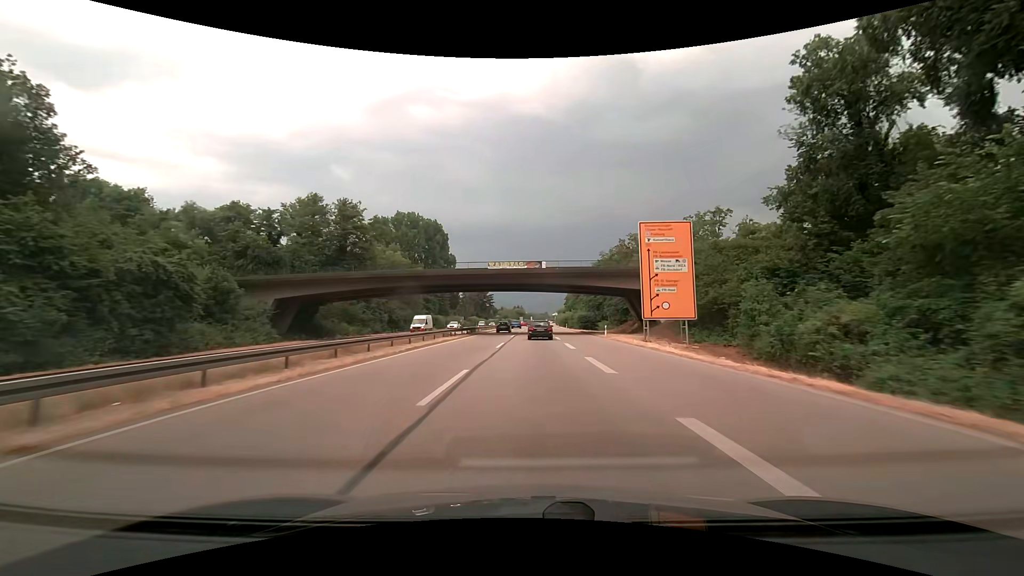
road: trunk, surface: asphalt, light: Day
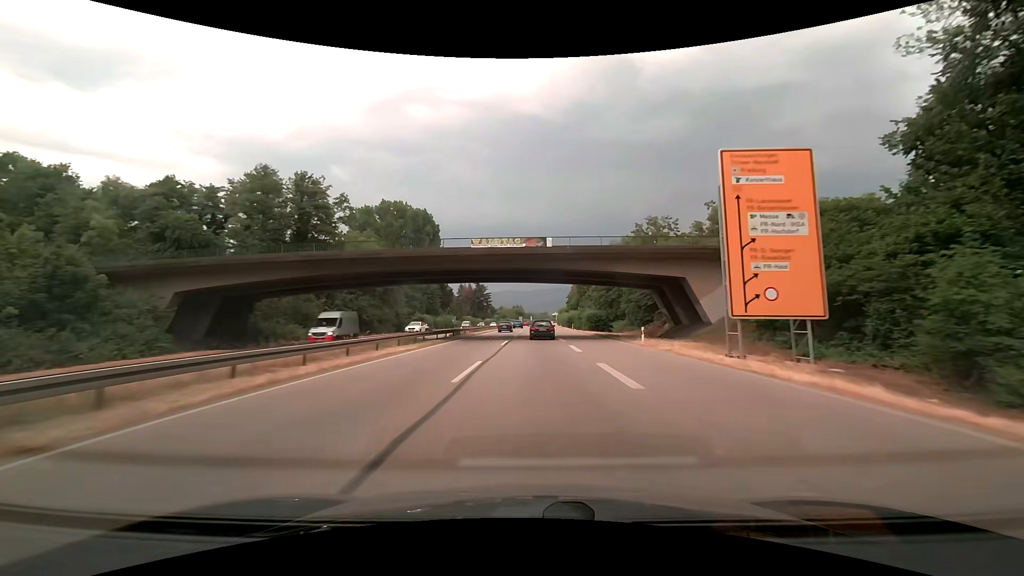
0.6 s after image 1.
(0.0, +15.0) m; 0°
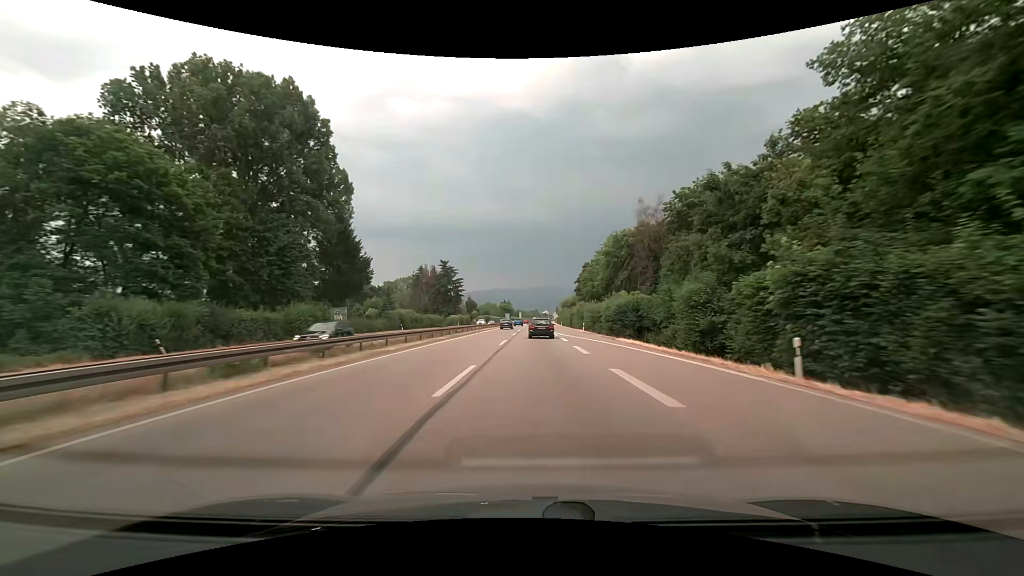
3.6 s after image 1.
(+0.6, +74.4) m; +1°
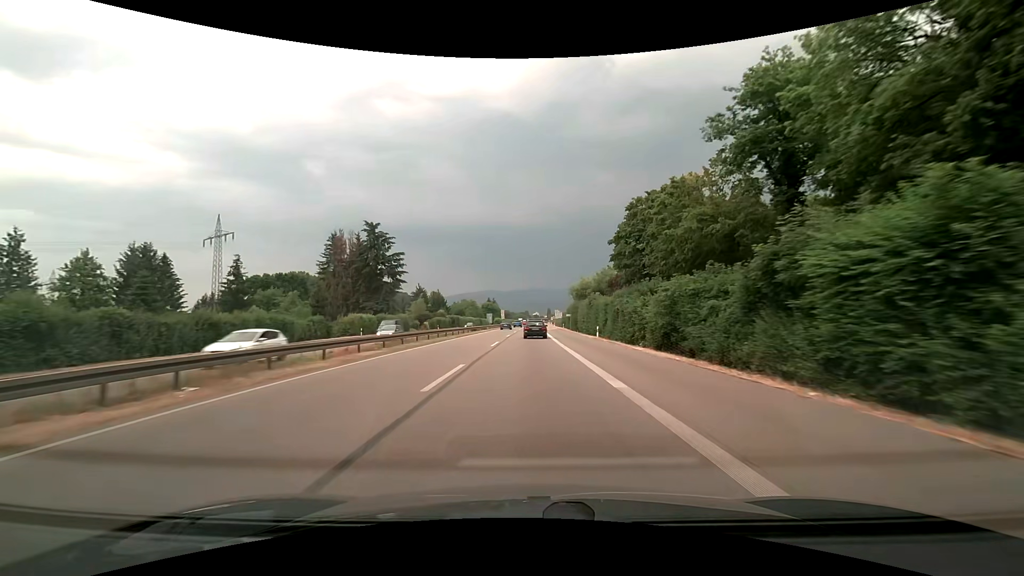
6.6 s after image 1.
(+1.0, +71.2) m; +1°
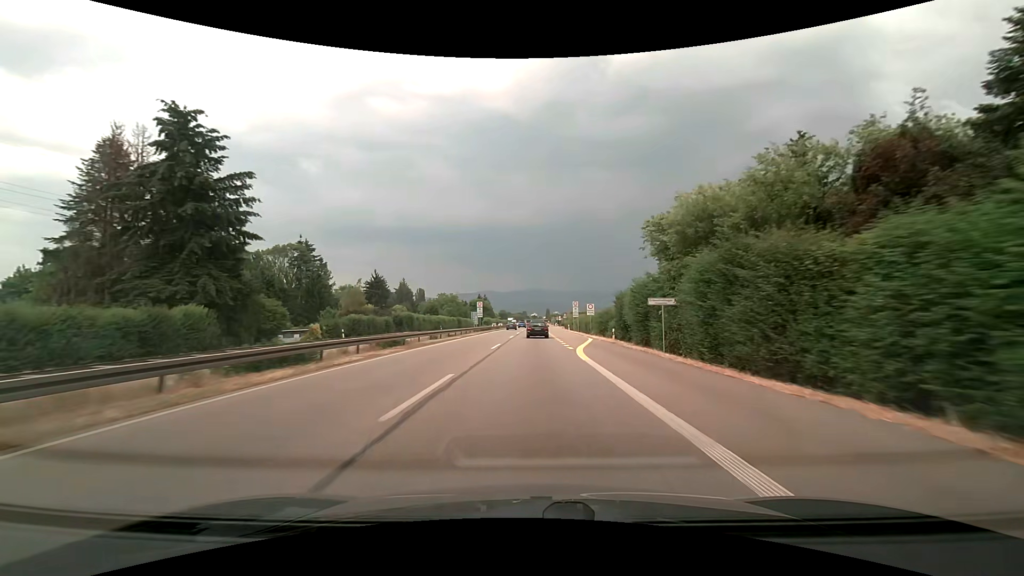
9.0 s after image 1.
(+0.4, +57.0) m; 0°
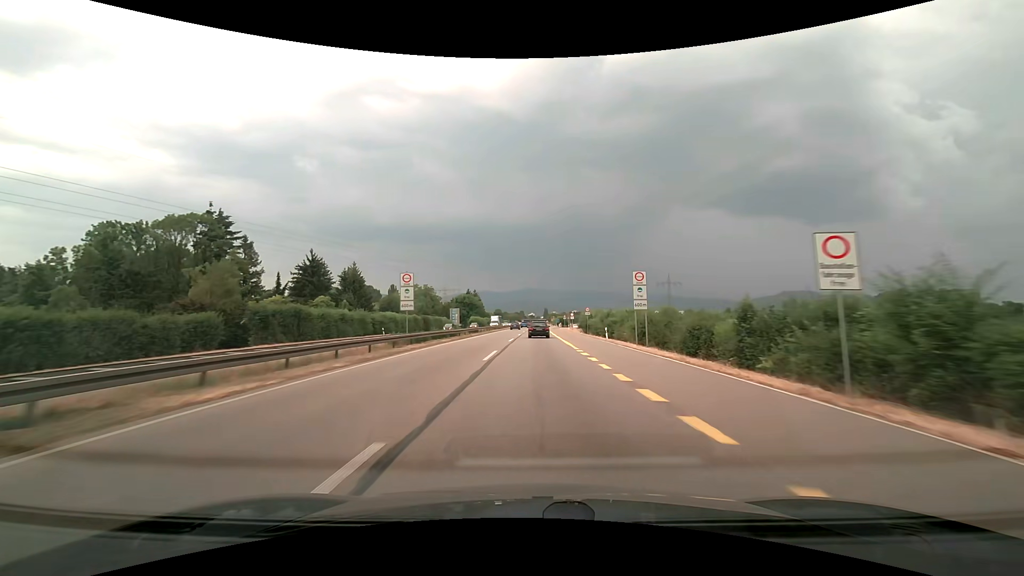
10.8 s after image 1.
(+0.1, +43.3) m; 0°
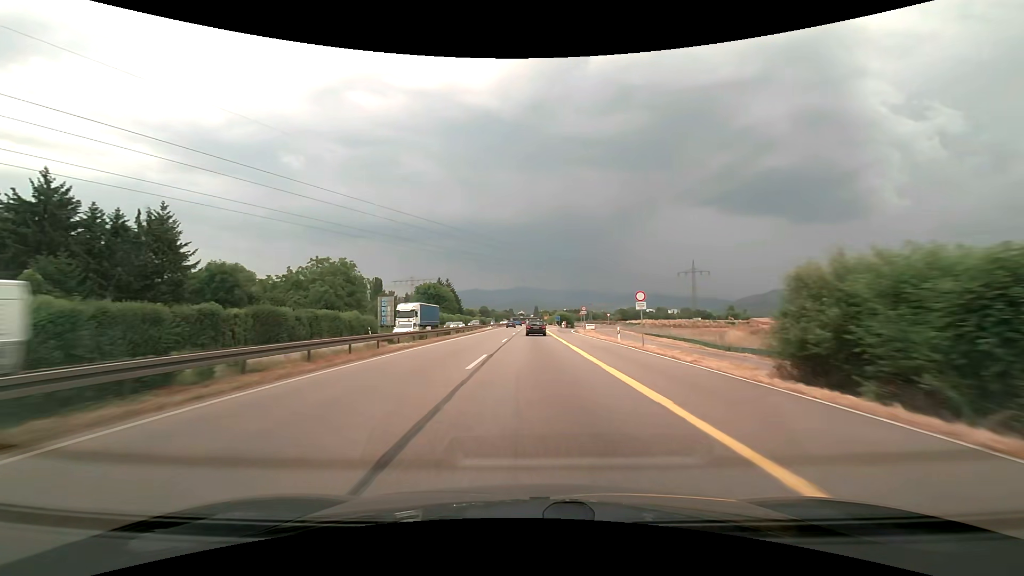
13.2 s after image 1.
(+0.6, +58.1) m; +1°
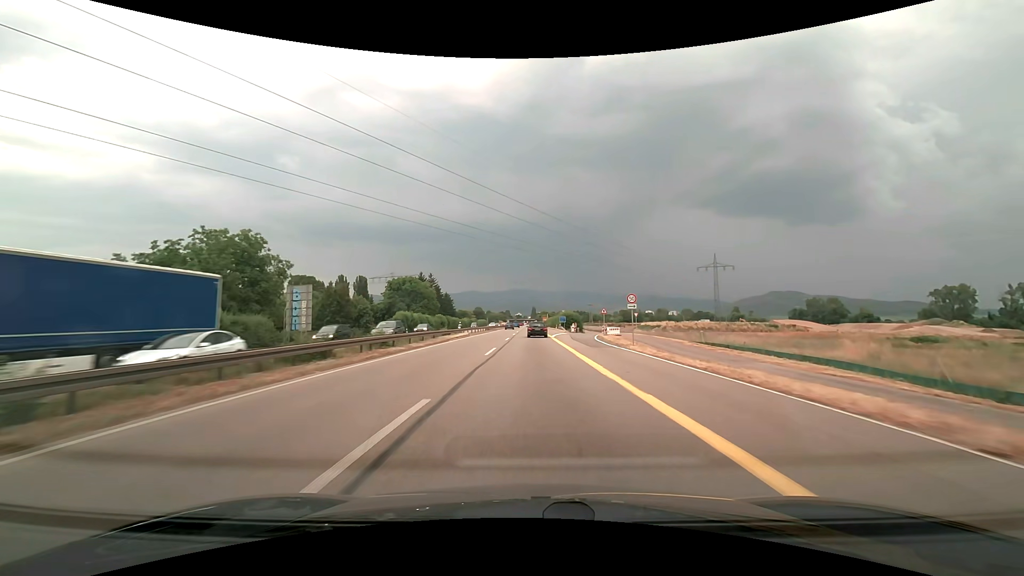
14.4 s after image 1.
(+0.1, +29.1) m; 0°
(0, +10) (0, +20) (0, +30) (0, +40) (0, +50) (0, +60) (0, +70) (0, +80) (0, +90) (0, +100) m
